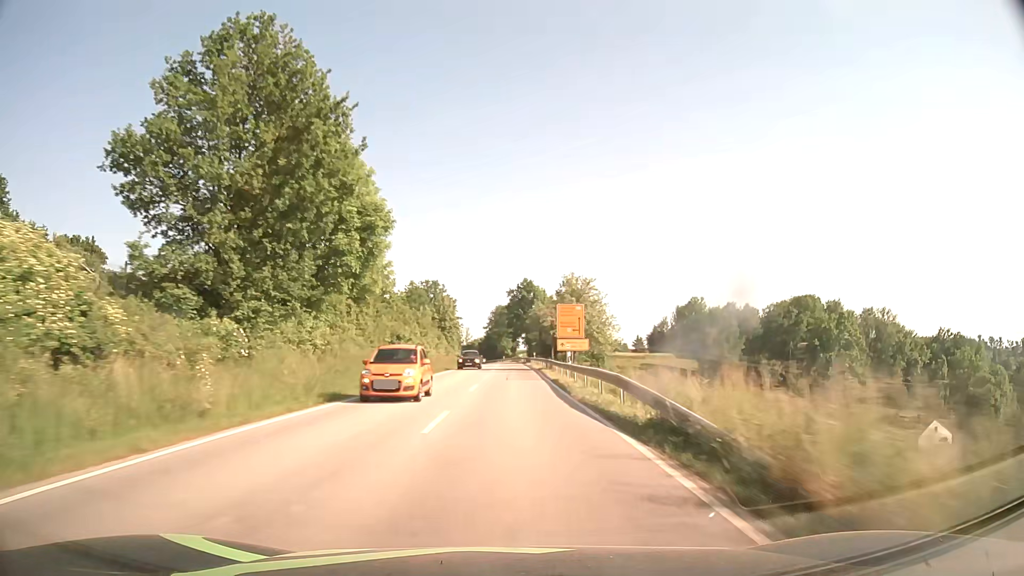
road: secondary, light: Day
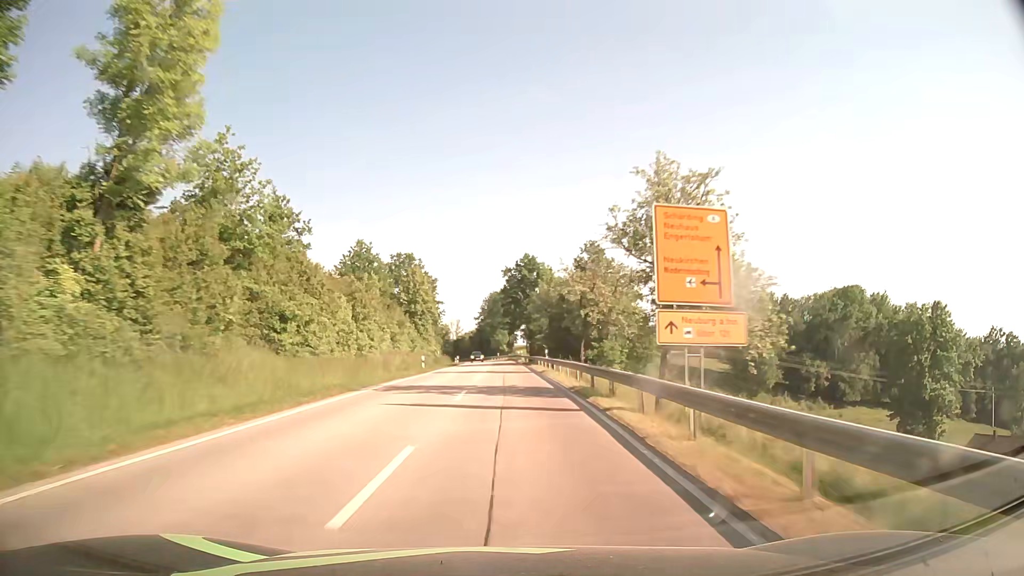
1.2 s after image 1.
(+0.2, +29.9) m; 0°
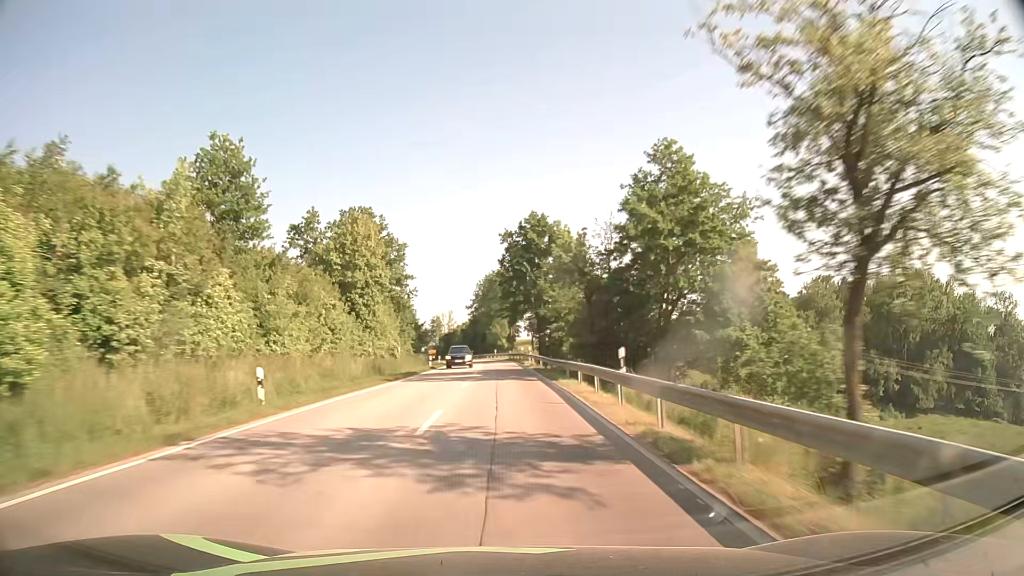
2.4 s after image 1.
(+0.1, +30.5) m; 0°
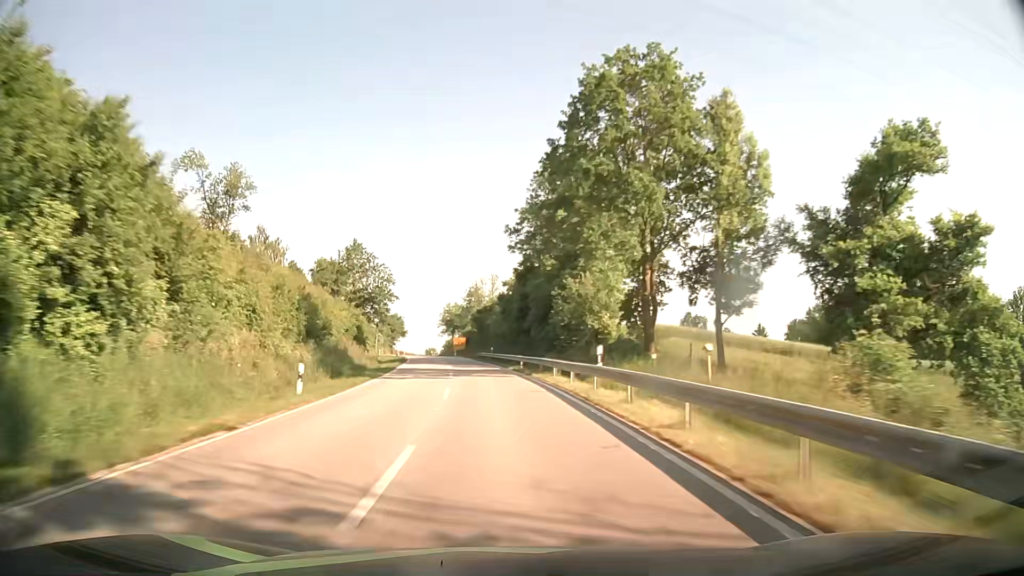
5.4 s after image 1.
(-2.1, +77.6) m; -5°
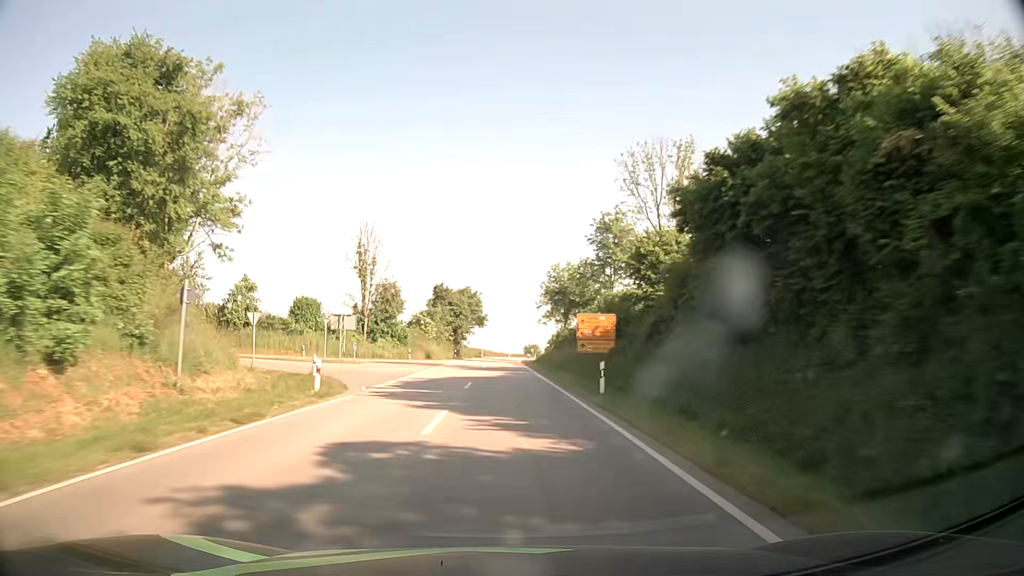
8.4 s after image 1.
(-7.0, +78.3) m; -9°
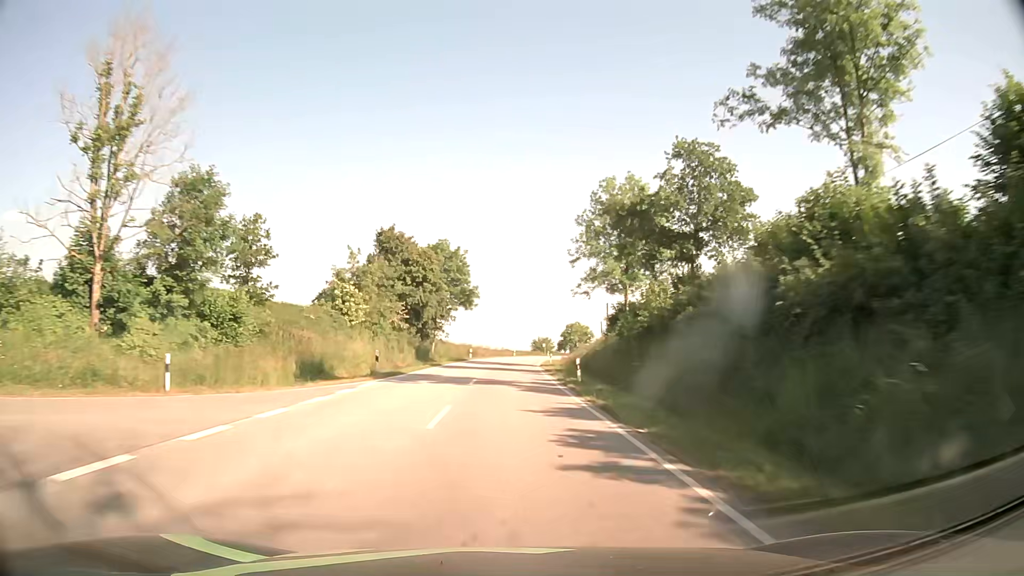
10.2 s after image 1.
(-0.6, +47.6) m; 0°
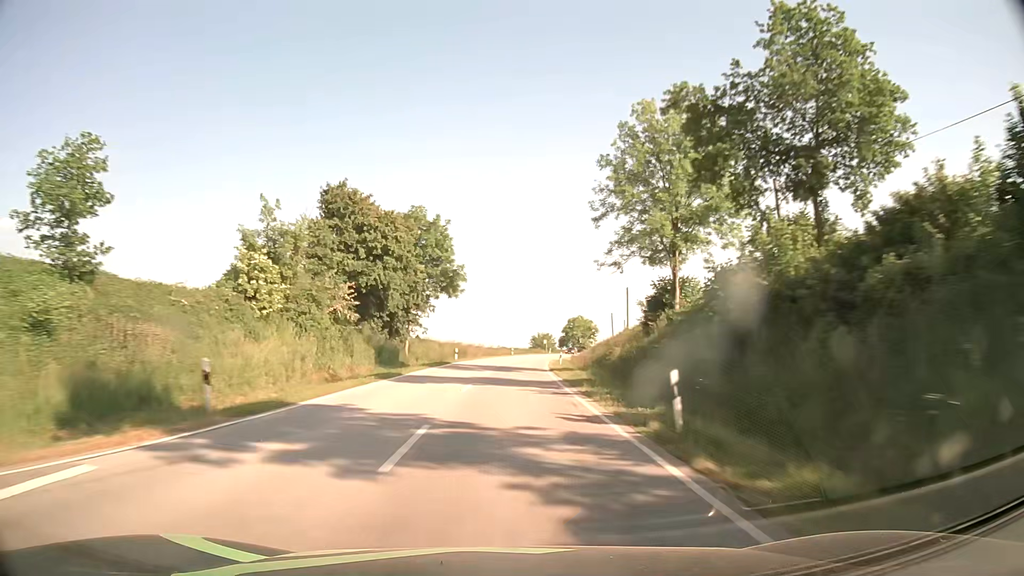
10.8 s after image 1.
(0.0, +15.9) m; 0°
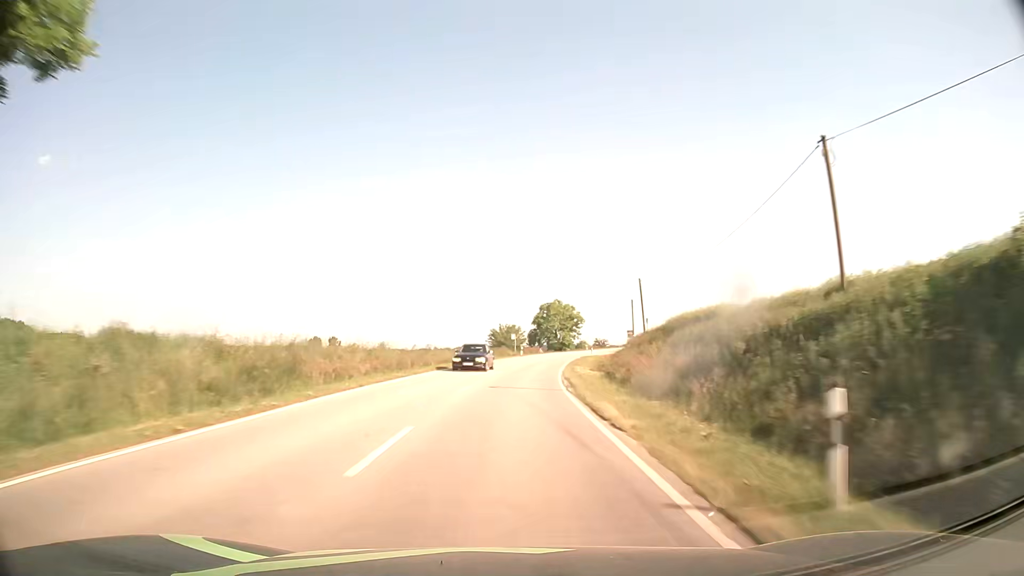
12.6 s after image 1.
(+1.2, +47.8) m; +4°
(0, +10) (0, +20) (+1, +30) (+1, +40) (+2, +50) (+4, +60) (+5, +70) (+7, +80) (+9, +89) (+11, +99) m
